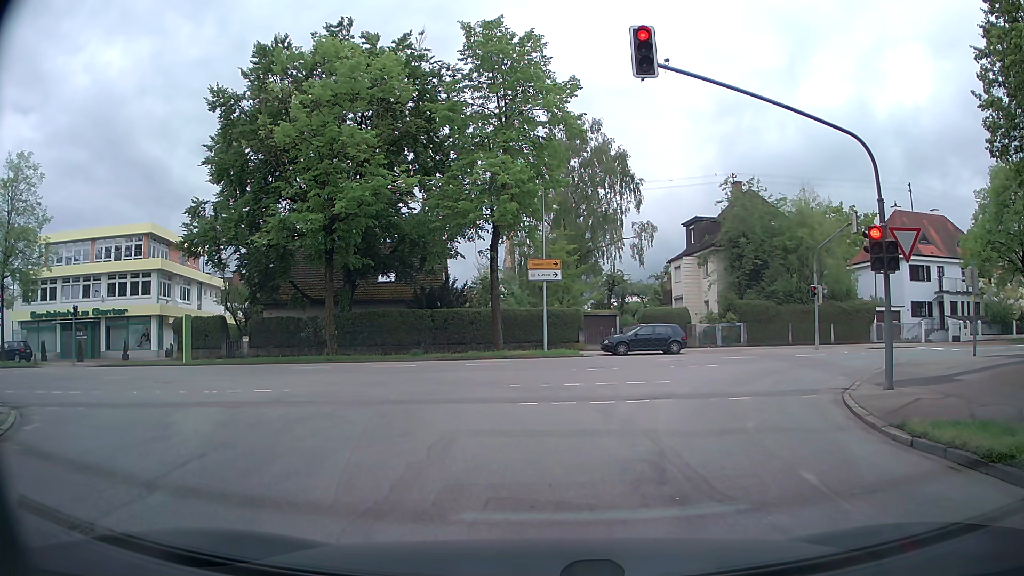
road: residential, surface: asphalt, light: Day
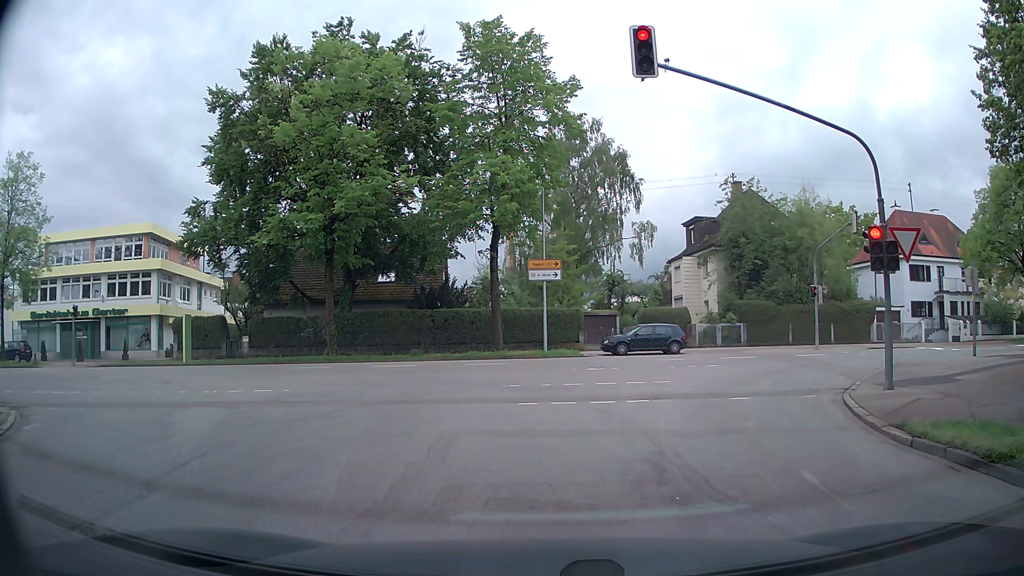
(0.0, 0.0) m; 0°
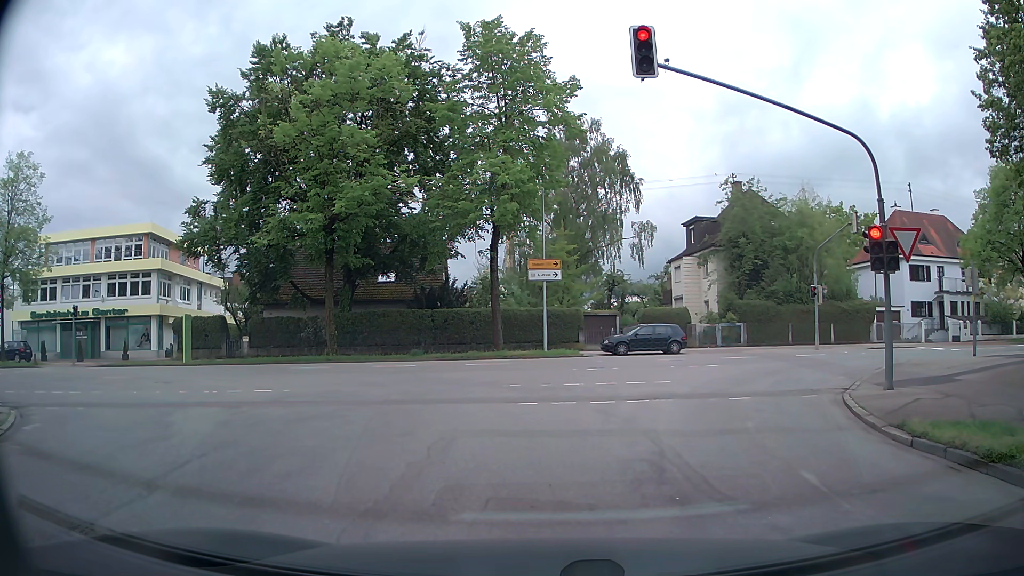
(0.0, 0.0) m; 0°
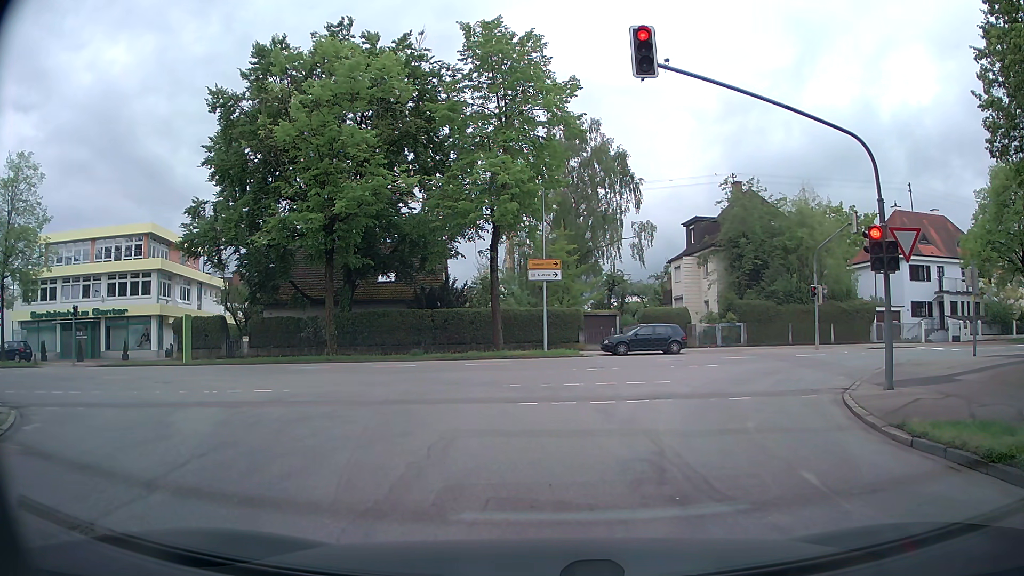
(0.0, 0.0) m; 0°
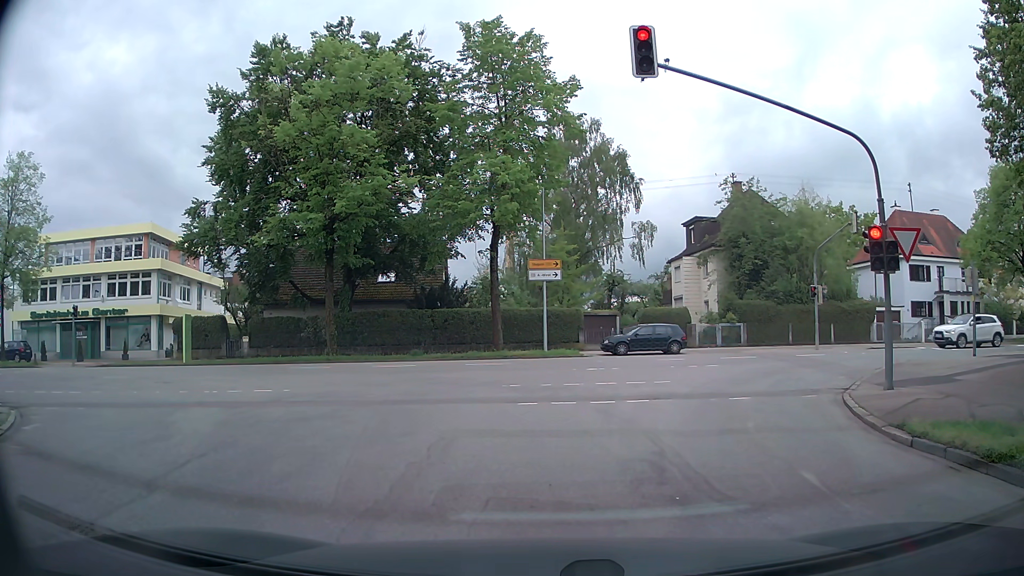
(0.0, 0.0) m; 0°
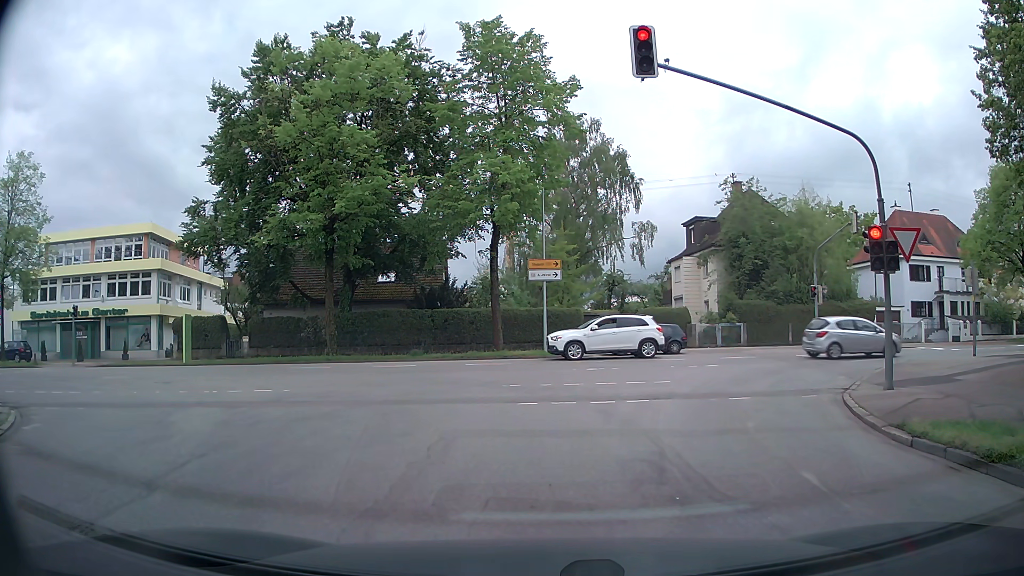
(0.0, 0.0) m; 0°
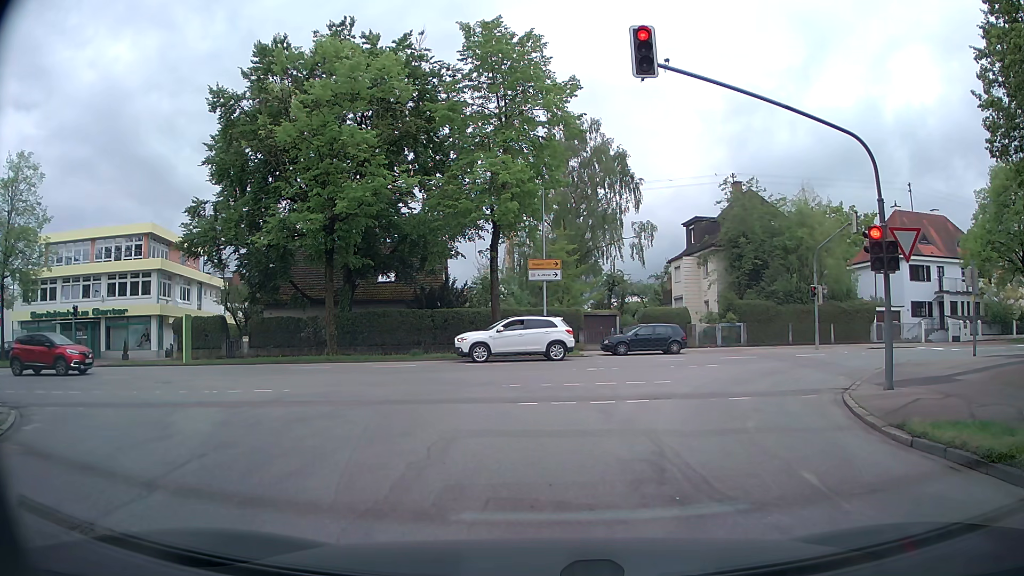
(0.0, 0.0) m; 0°
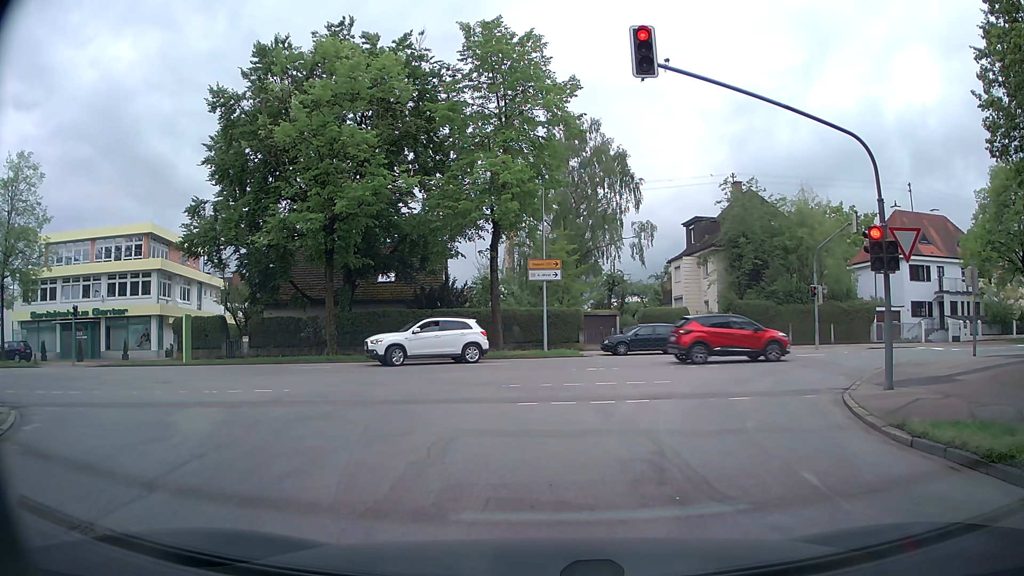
(0.0, 0.0) m; 0°
